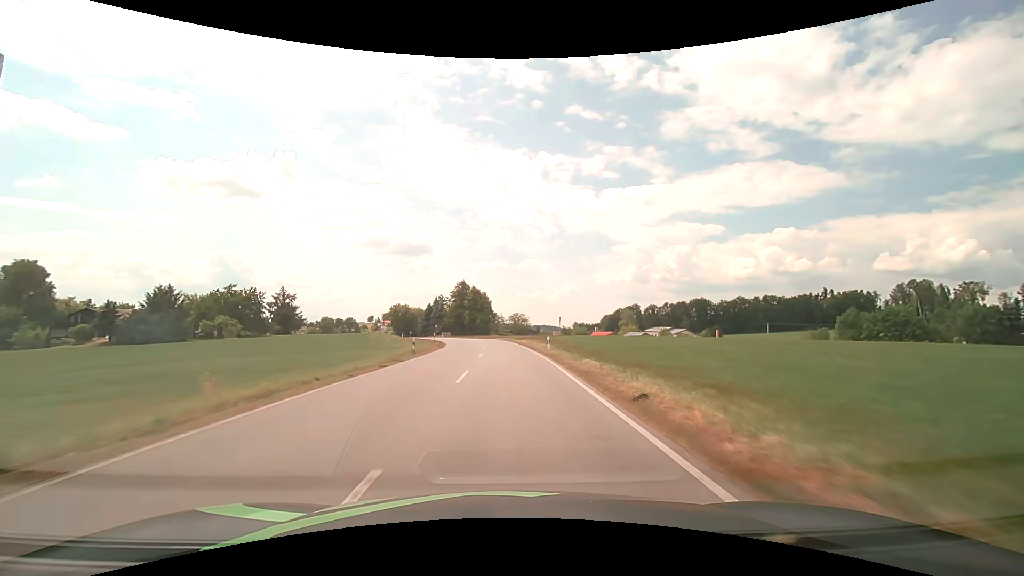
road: secondary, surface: asphalt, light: Day
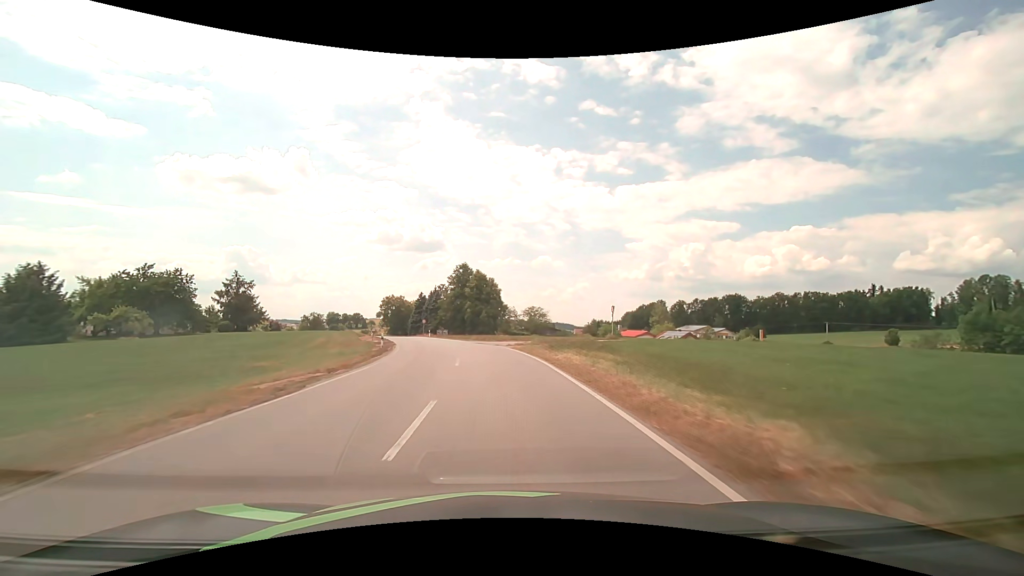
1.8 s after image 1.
(-0.2, +31.5) m; -1°
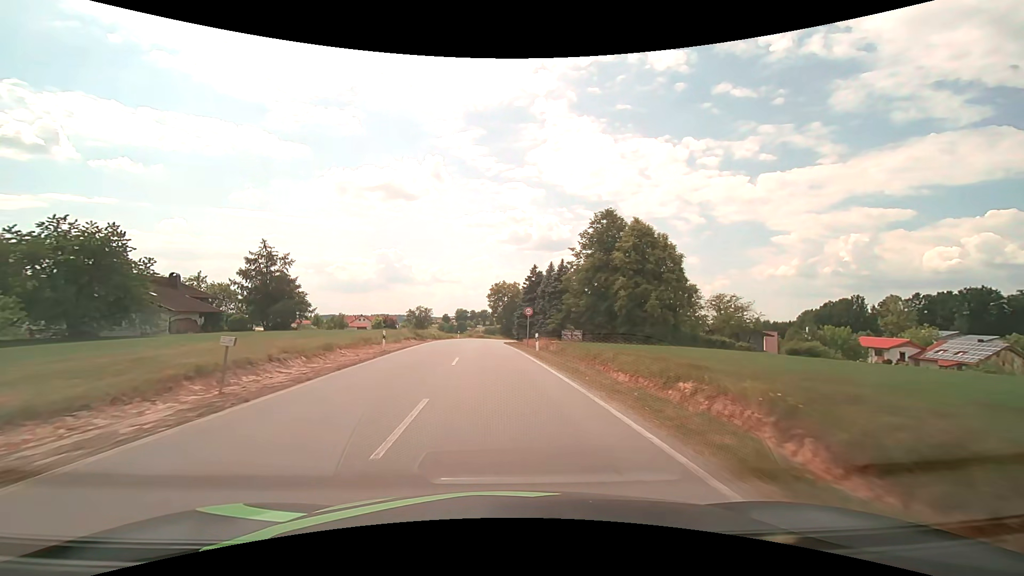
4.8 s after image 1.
(-5.6, +47.9) m; -15°
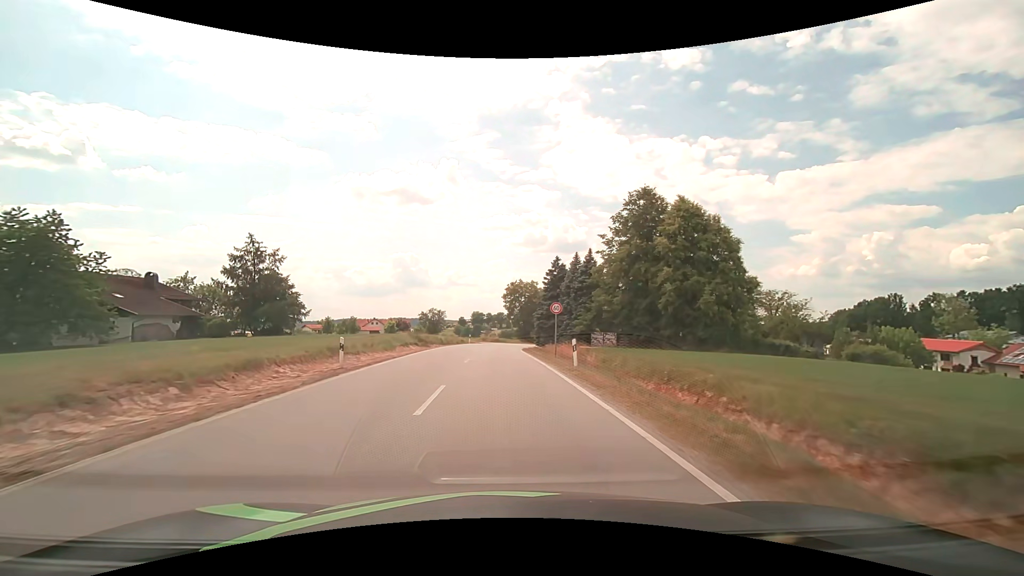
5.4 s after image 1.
(-0.2, +9.4) m; -2°
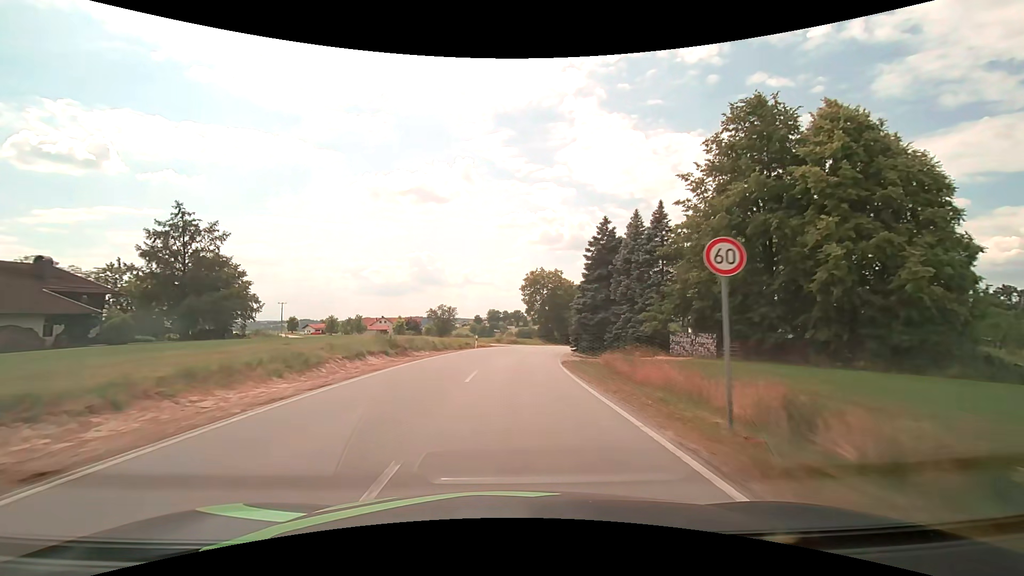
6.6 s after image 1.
(-0.5, +18.7) m; -2°
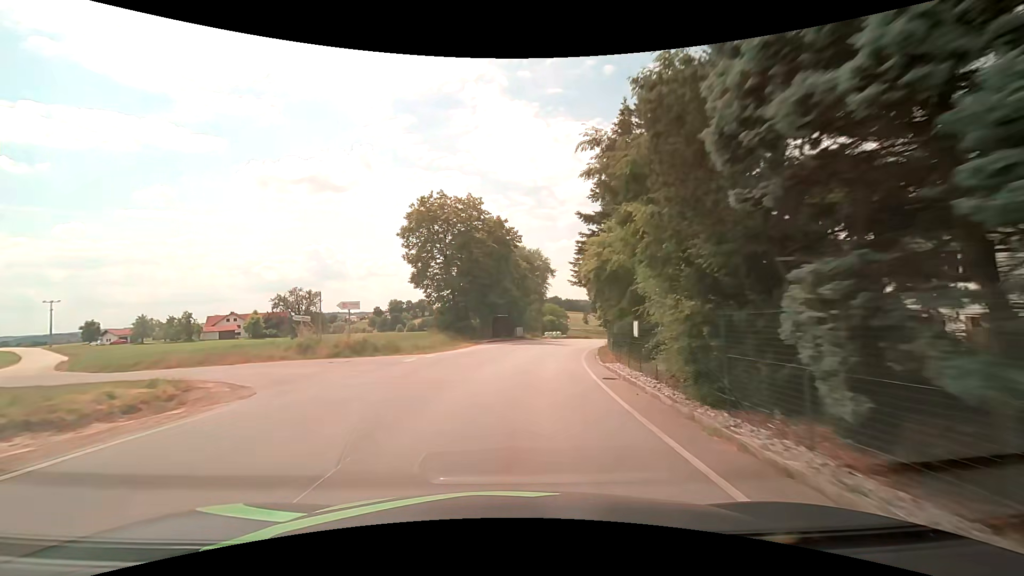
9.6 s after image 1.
(+3.4, +46.5) m; +10°
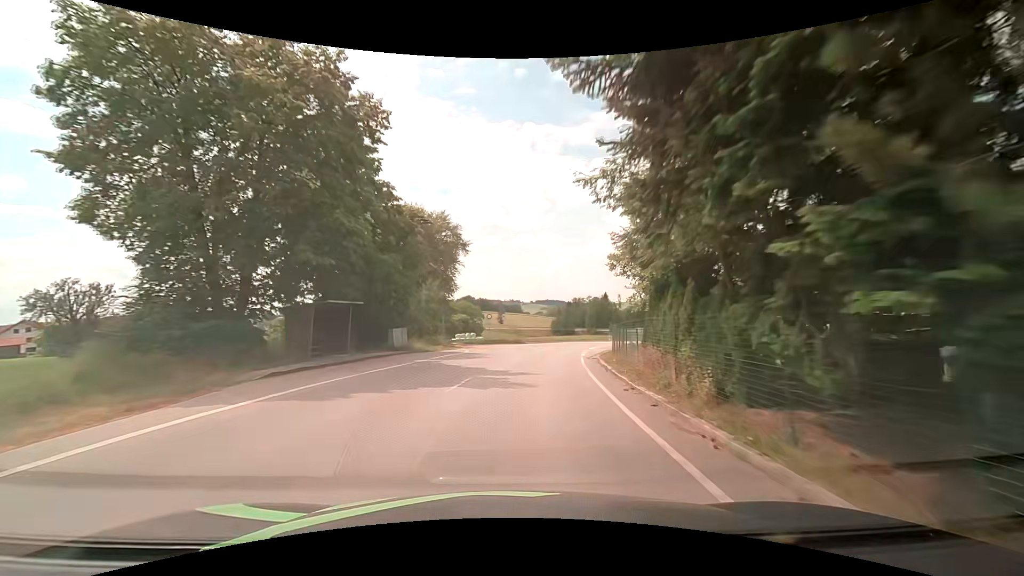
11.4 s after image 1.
(+2.5, +27.7) m; +11°
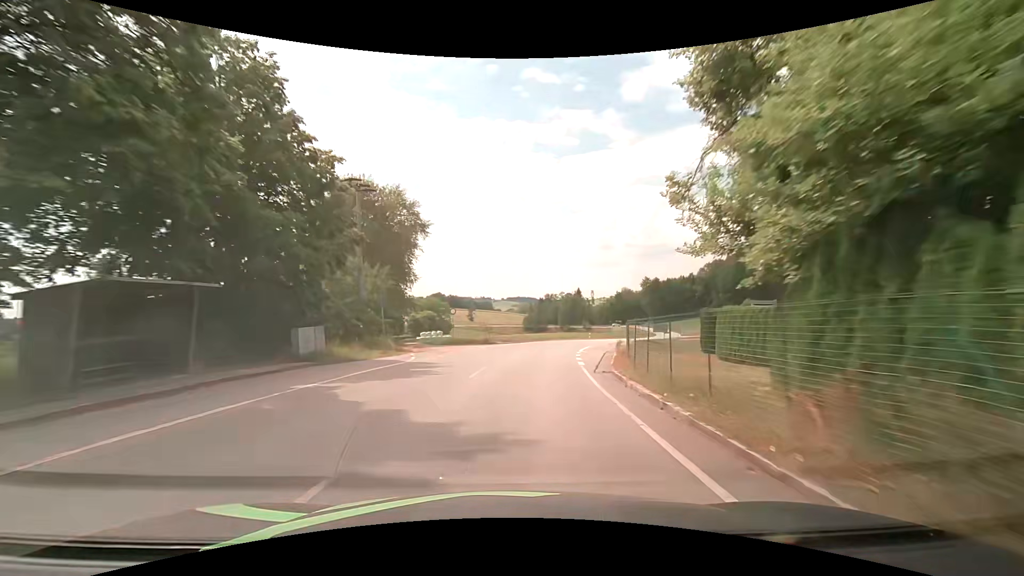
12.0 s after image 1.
(+0.1, +9.2) m; +2°
(0, +10) (+1, +20) (+3, +30) (+5, +40) (+8, +49) (+11, +59) (+14, +68) (+18, +77) (+23, +86) (+27, +95) m
